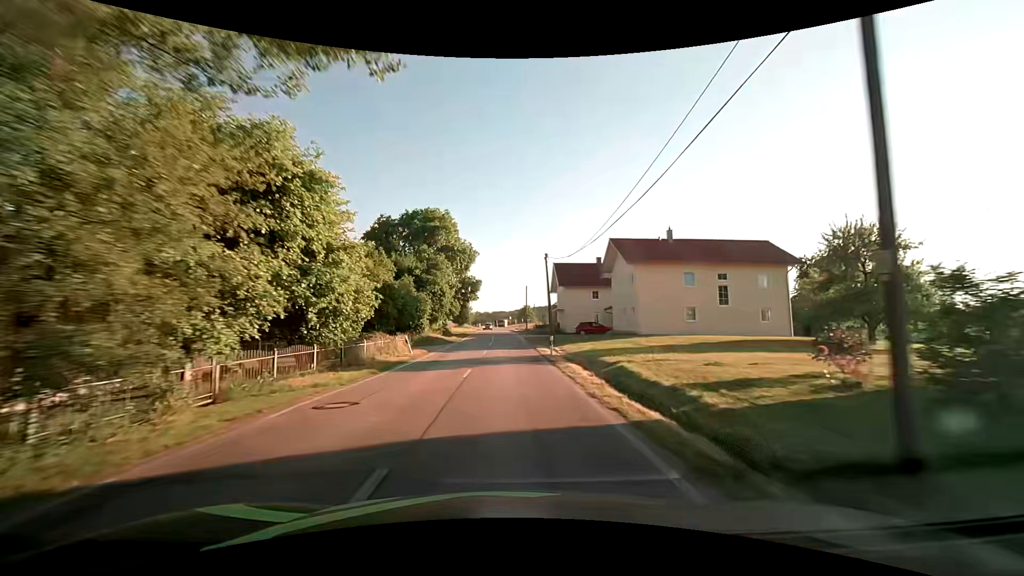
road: tertiary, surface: asphalt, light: Day
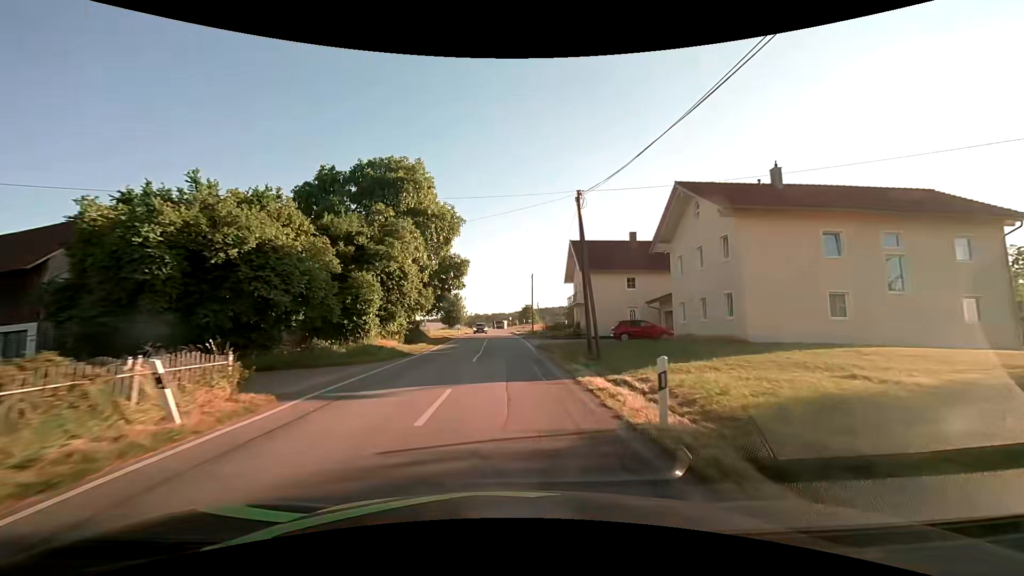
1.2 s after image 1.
(+0.1, +18.1) m; 0°
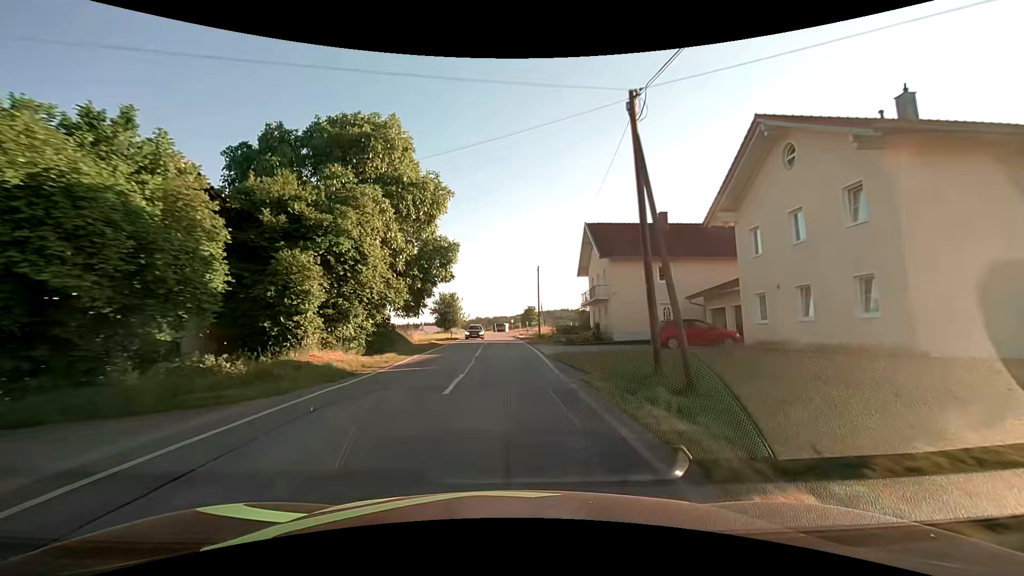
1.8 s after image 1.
(0.0, +9.0) m; 0°
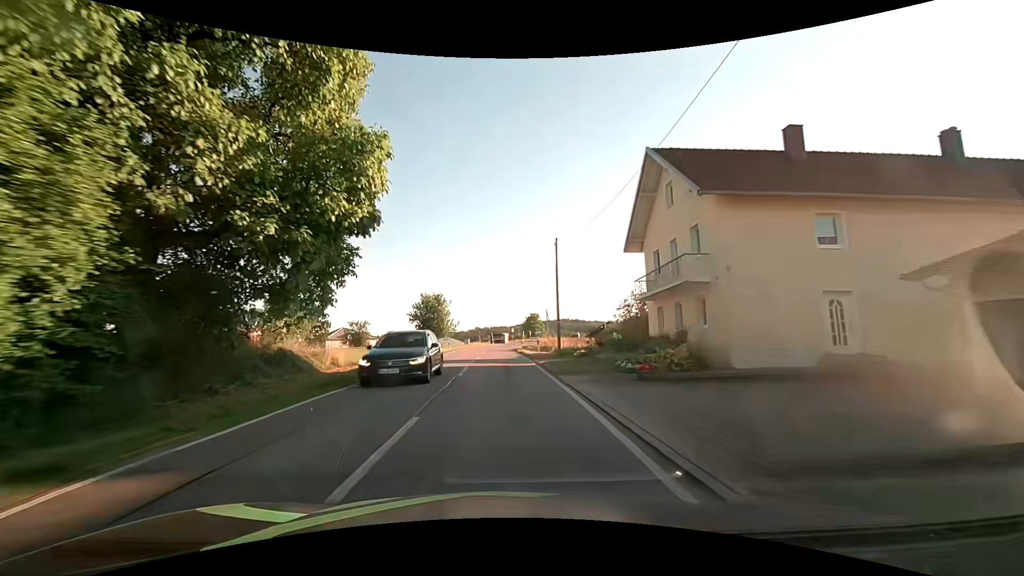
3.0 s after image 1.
(-0.1, +18.0) m; 0°
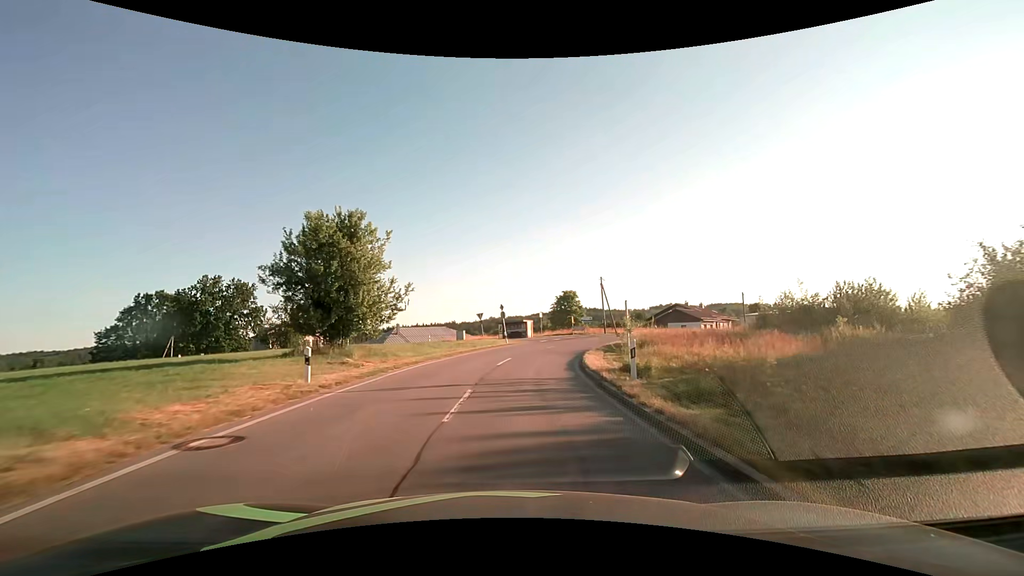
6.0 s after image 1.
(-1.6, +44.9) m; -2°
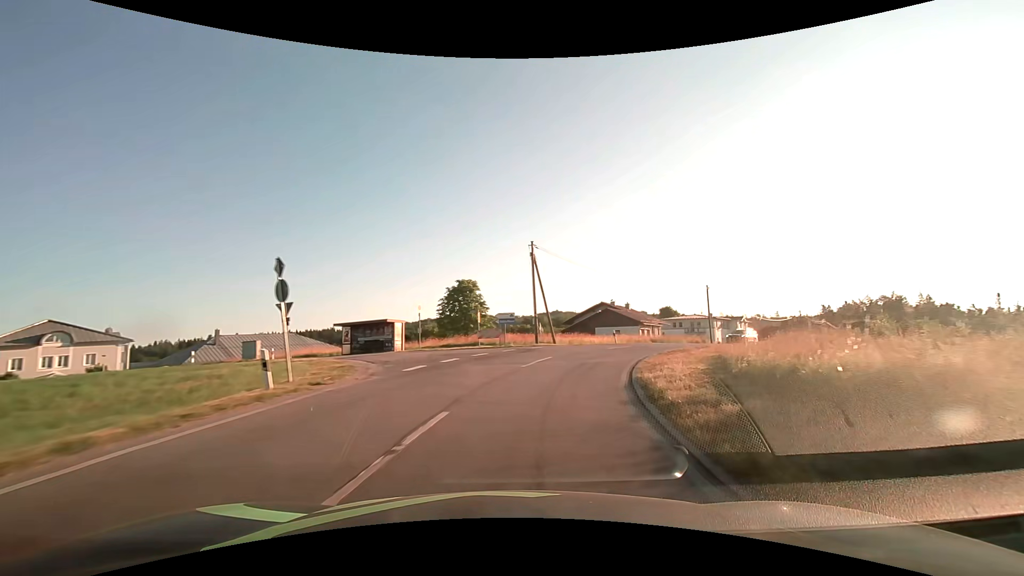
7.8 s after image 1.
(+1.9, +27.2) m; +11°
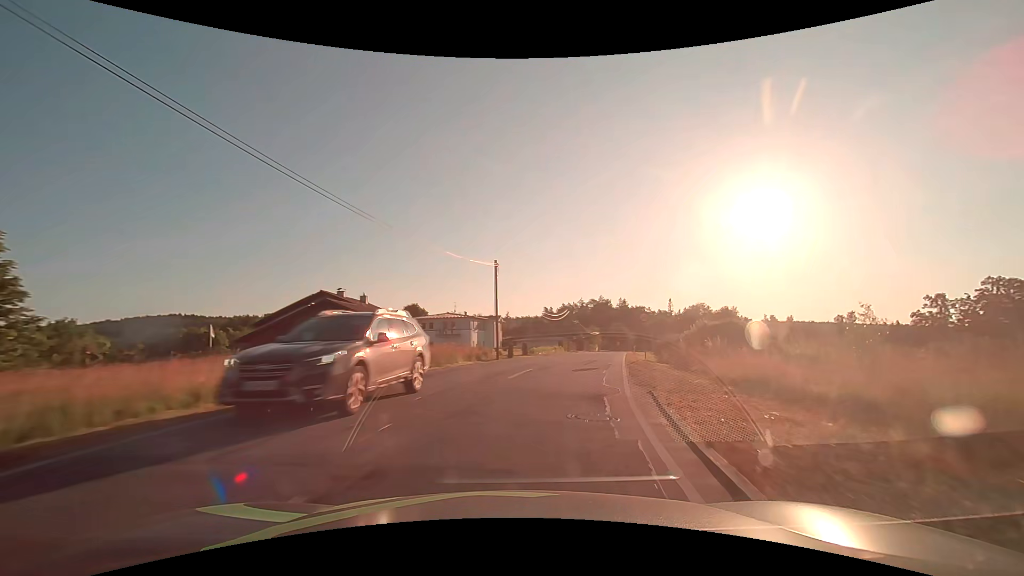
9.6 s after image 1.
(+6.2, +25.5) m; +28°
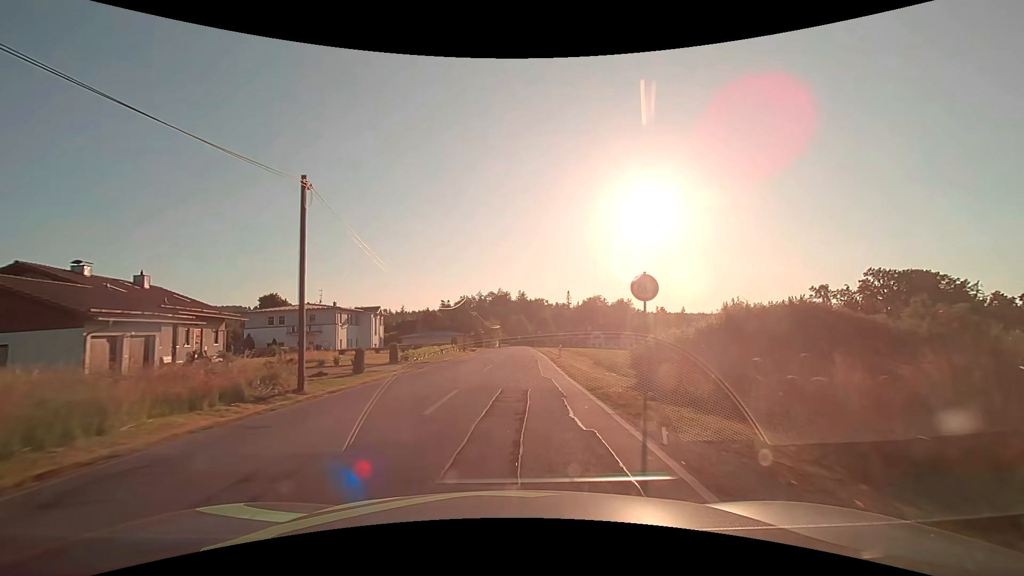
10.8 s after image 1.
(+2.4, +16.9) m; +13°
(0, +10) (0, +20) (+1, +30) (+1, +40) (+2, +50) (+2, +60) (+2, +70) (+3, +80) (+3, +90) (+3, +100) m
